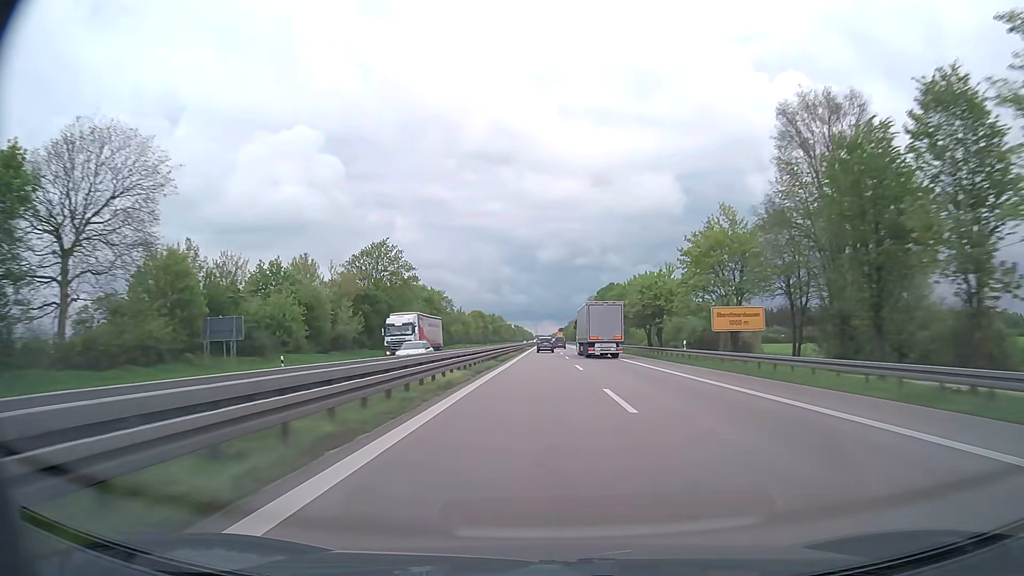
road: trunk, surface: asphalt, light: Day
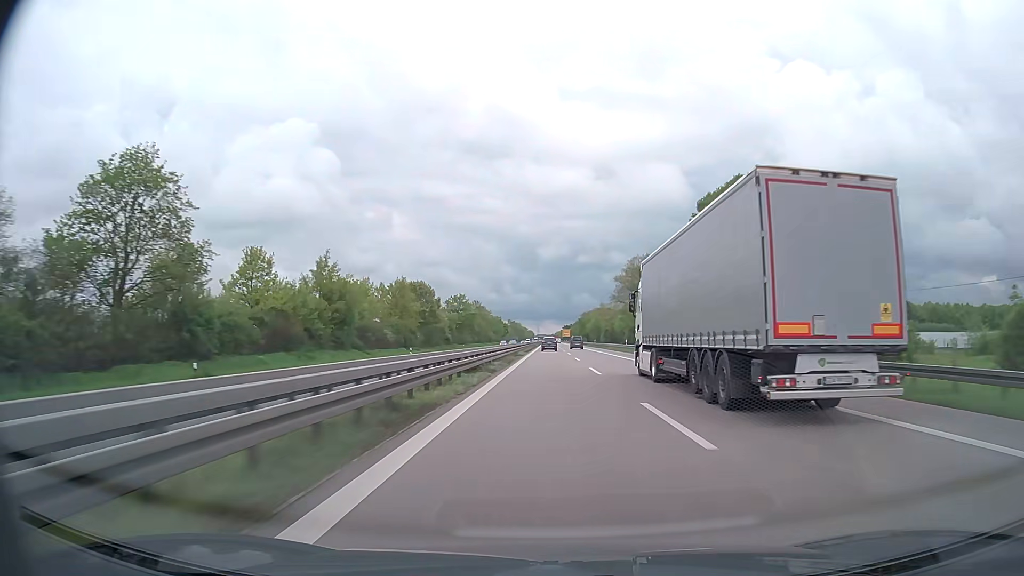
(-0.7, +112.2) m; 0°
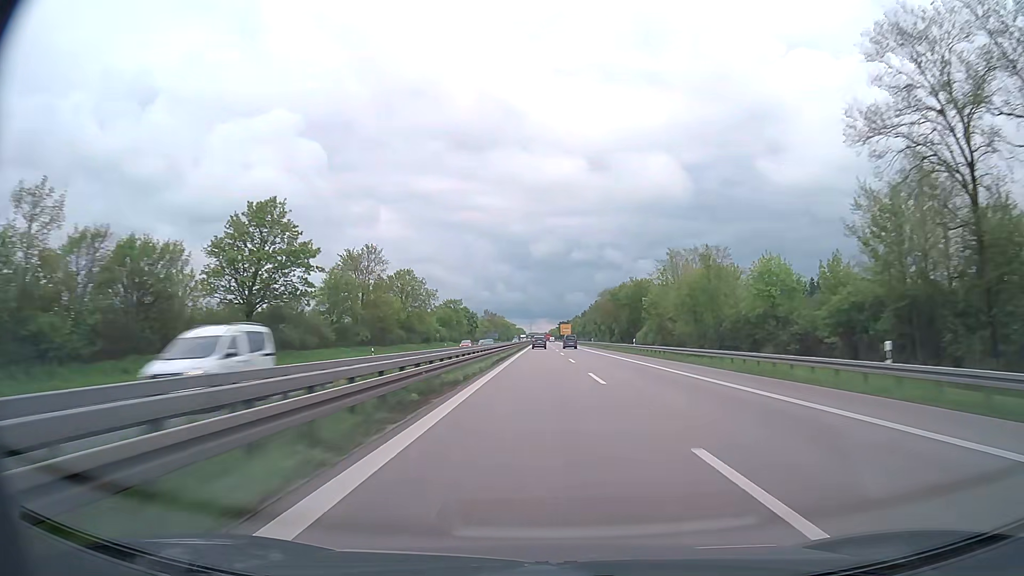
(+0.1, +113.8) m; 0°
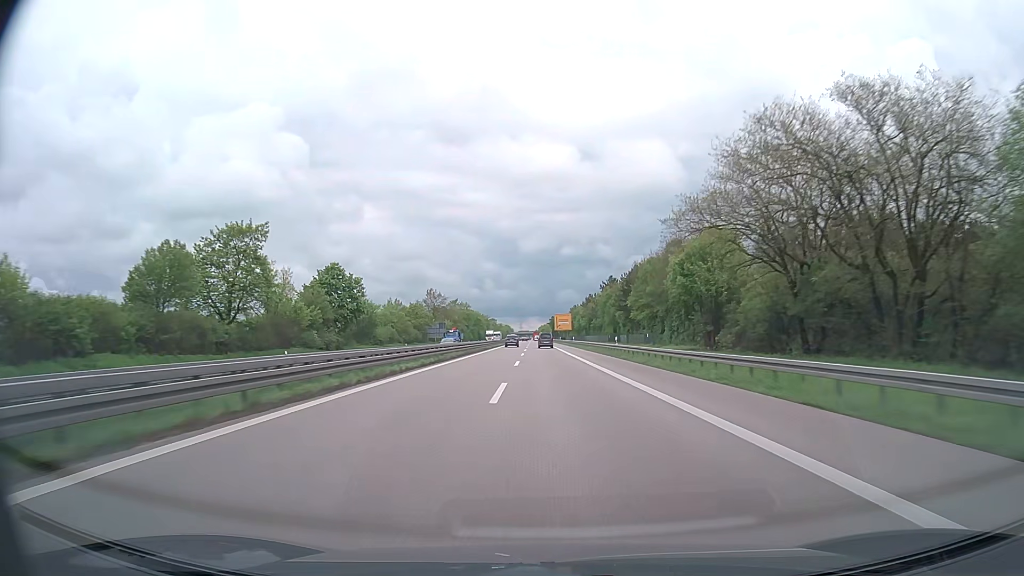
(+1.8, +114.3) m; +1°
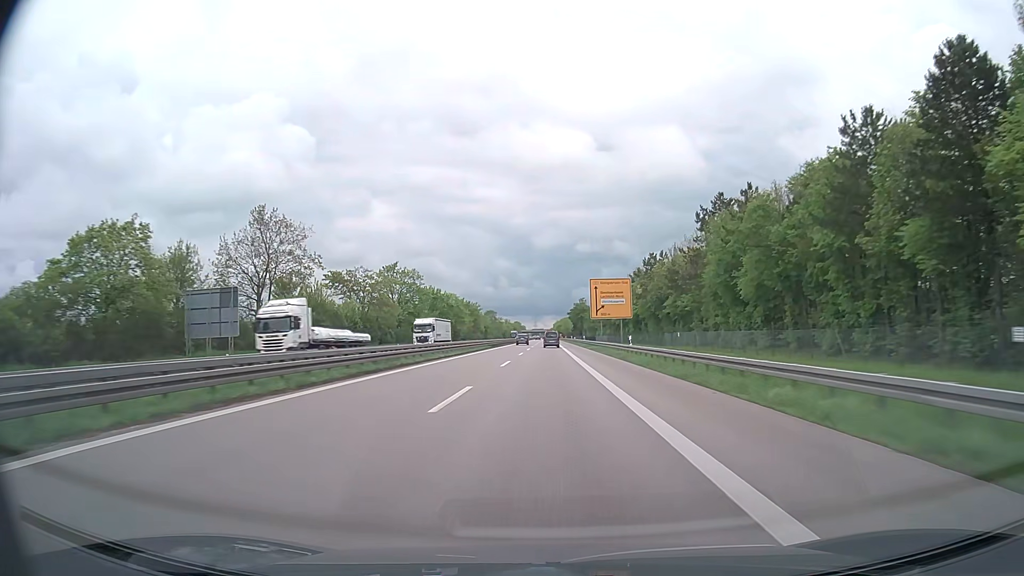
(-1.3, +109.1) m; -1°
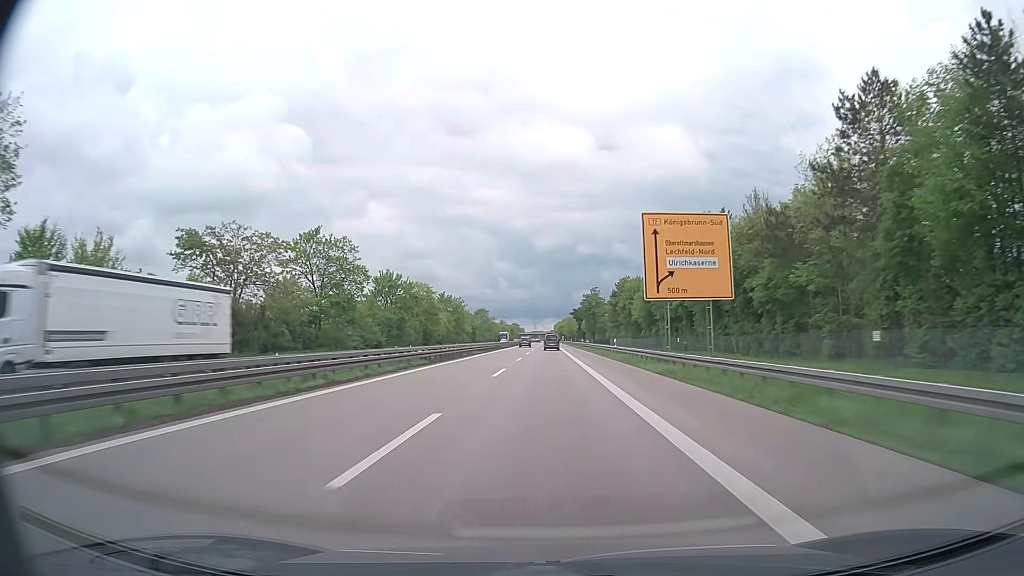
(-0.1, +41.7) m; 0°
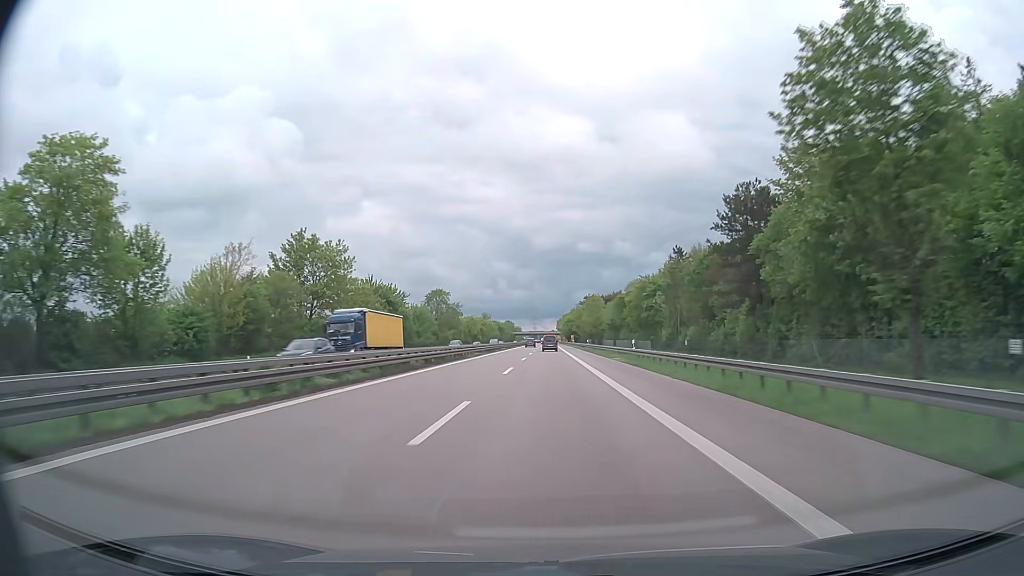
(0.0, +105.4) m; 0°
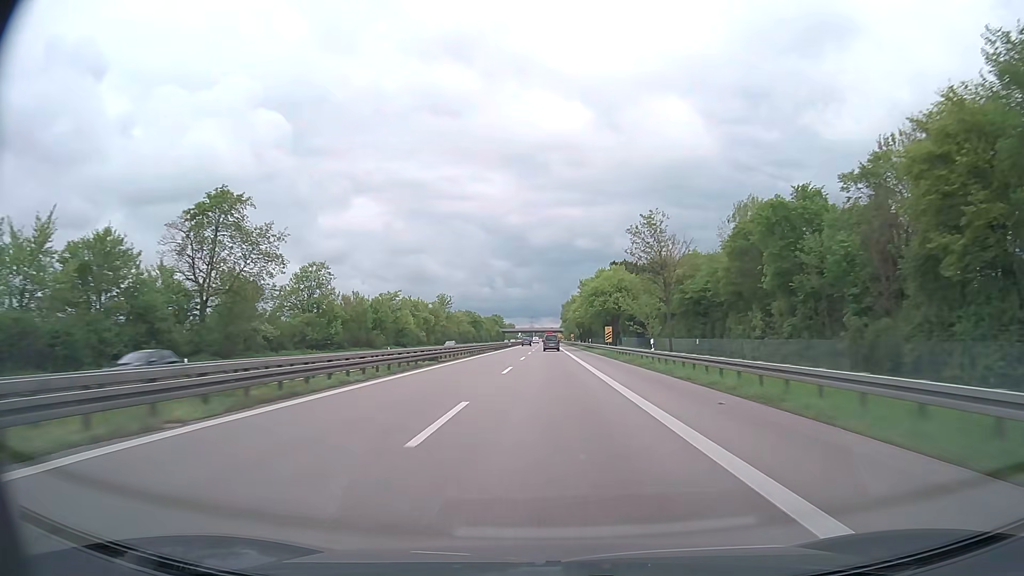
(+0.4, +108.1) m; 0°
(0, +10) (0, +20) (0, +30) (0, +40) (0, +50) (0, +60) (0, +70) (0, +80) (0, +90) (0, +100) m
